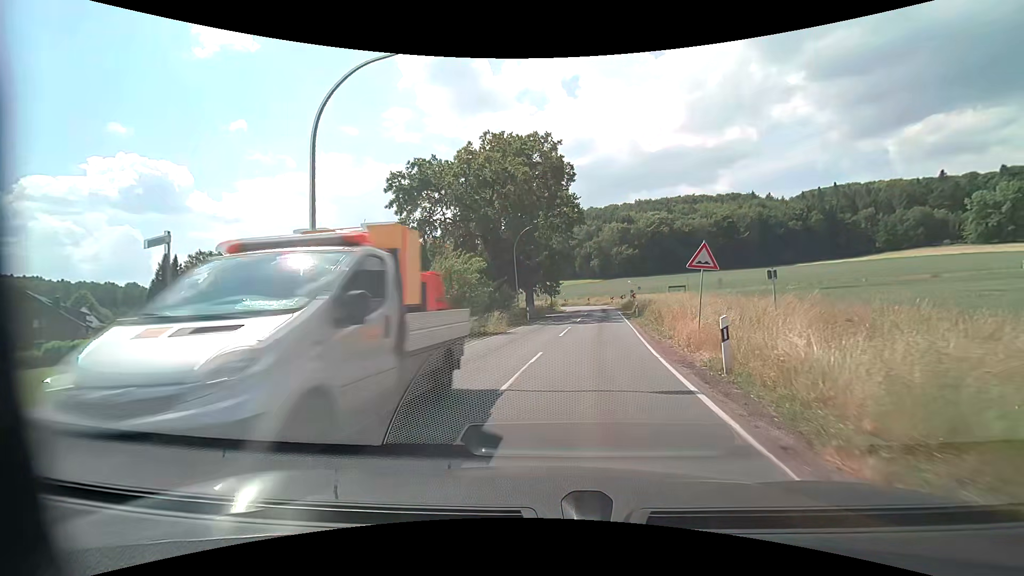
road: secondary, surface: asphalt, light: Day
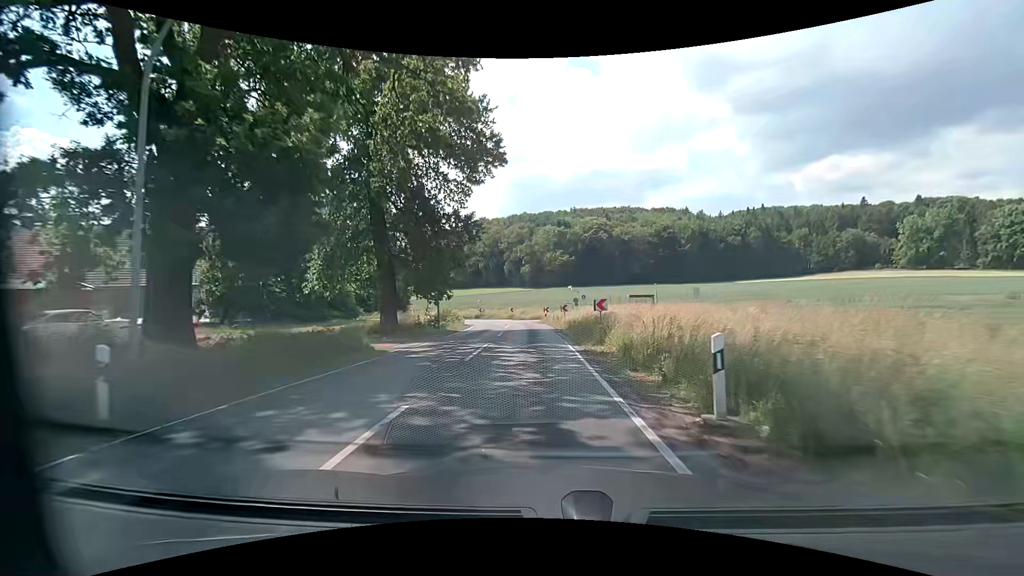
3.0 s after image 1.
(+3.5, +30.5) m; +8°
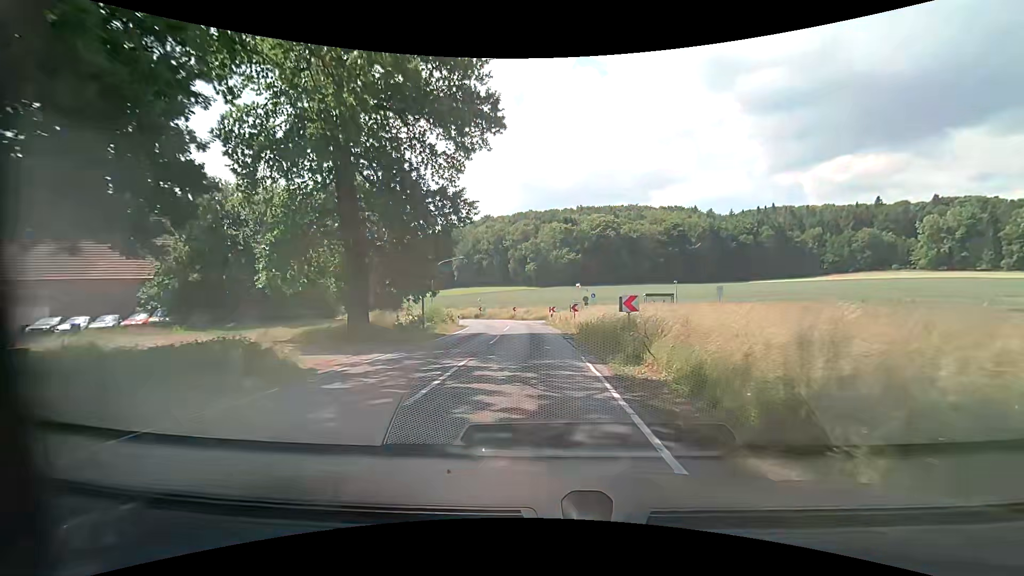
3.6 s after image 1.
(0.0, +6.0) m; 0°
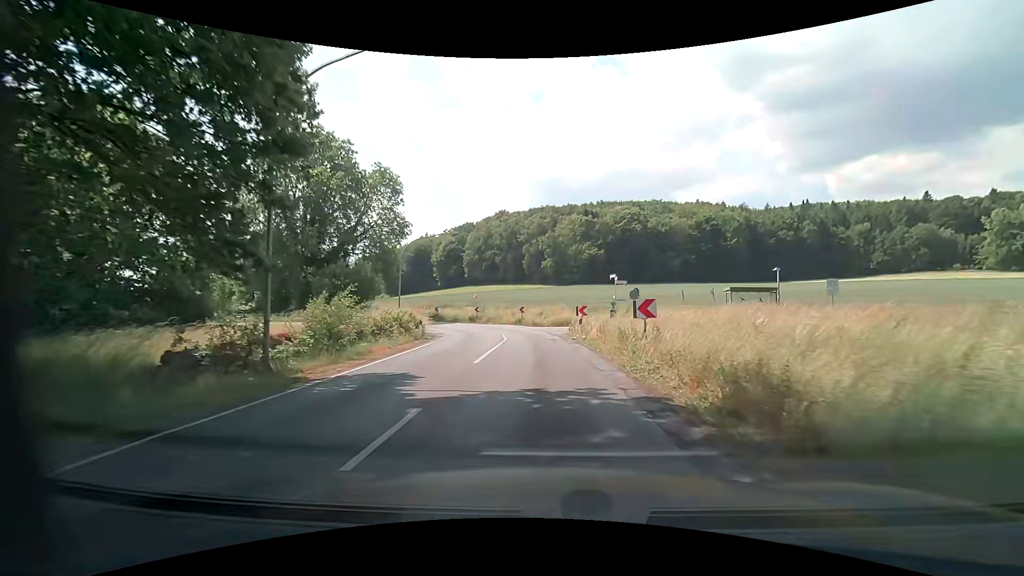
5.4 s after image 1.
(-0.3, +18.4) m; -2°
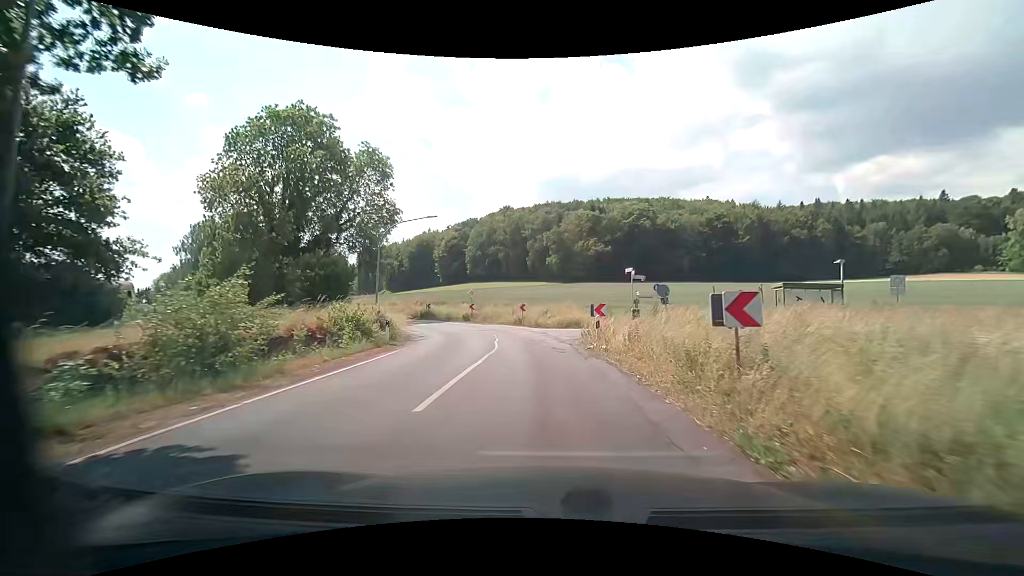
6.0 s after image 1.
(0.0, +6.1) m; 0°
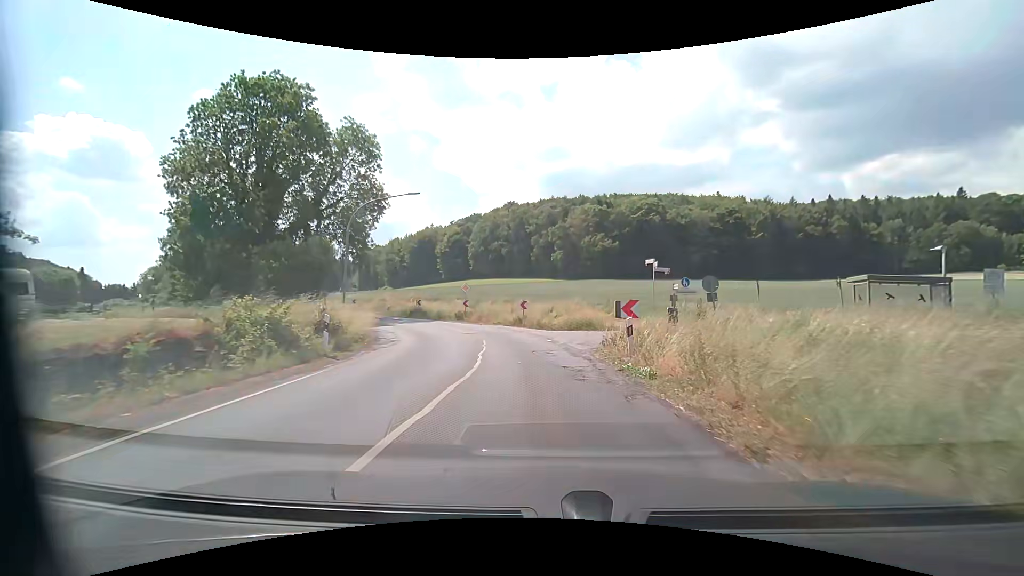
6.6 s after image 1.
(0.0, +5.9) m; -1°
